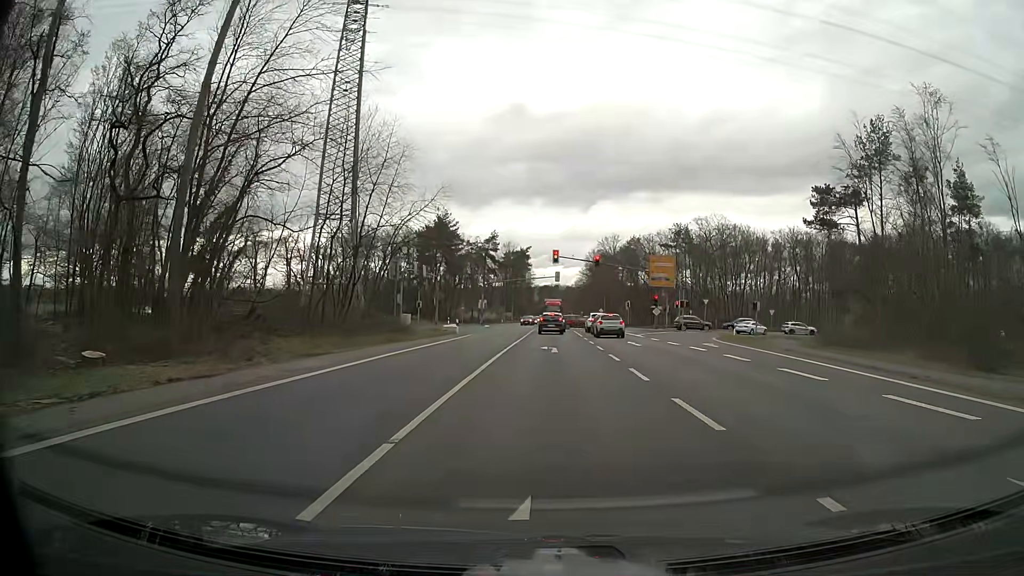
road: primary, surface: asphalt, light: Day
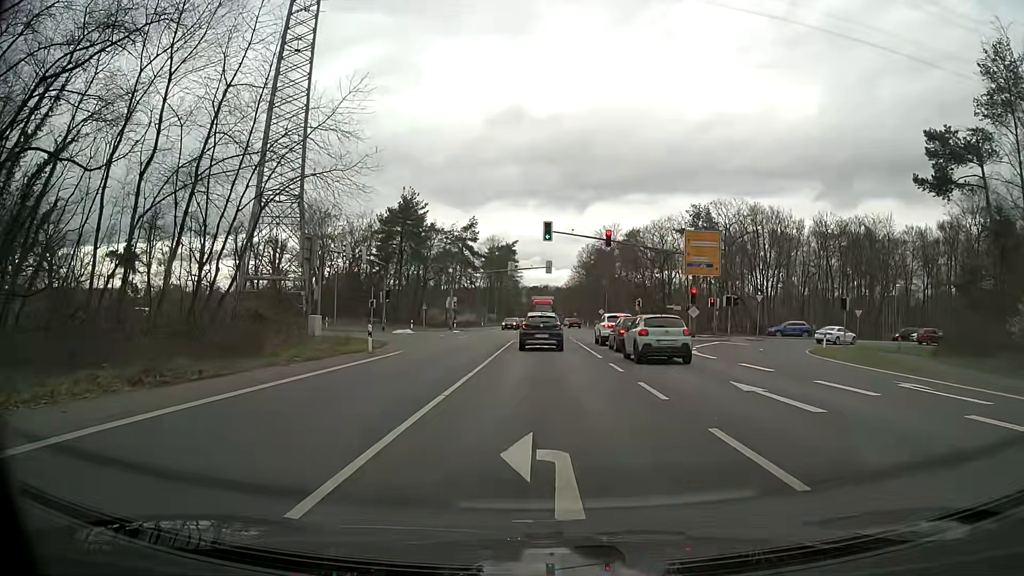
(+0.2, +20.8) m; +1°
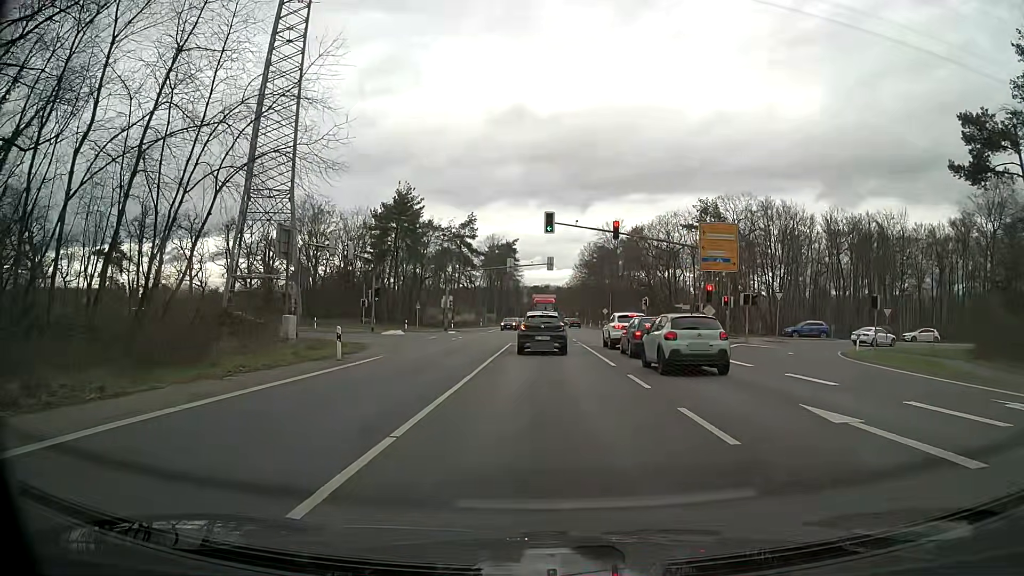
(0.0, +4.1) m; 0°
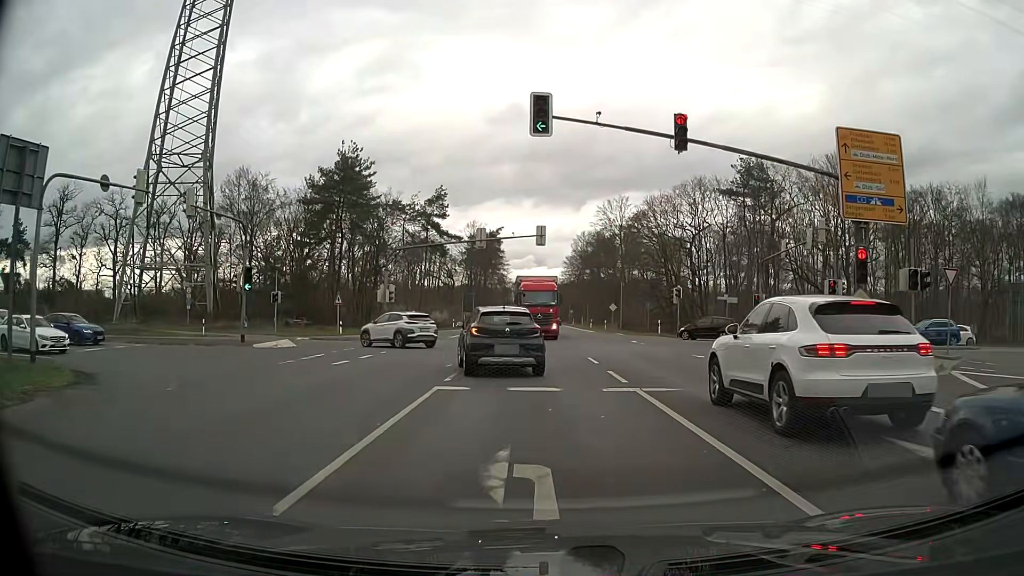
(0.0, +22.2) m; +1°
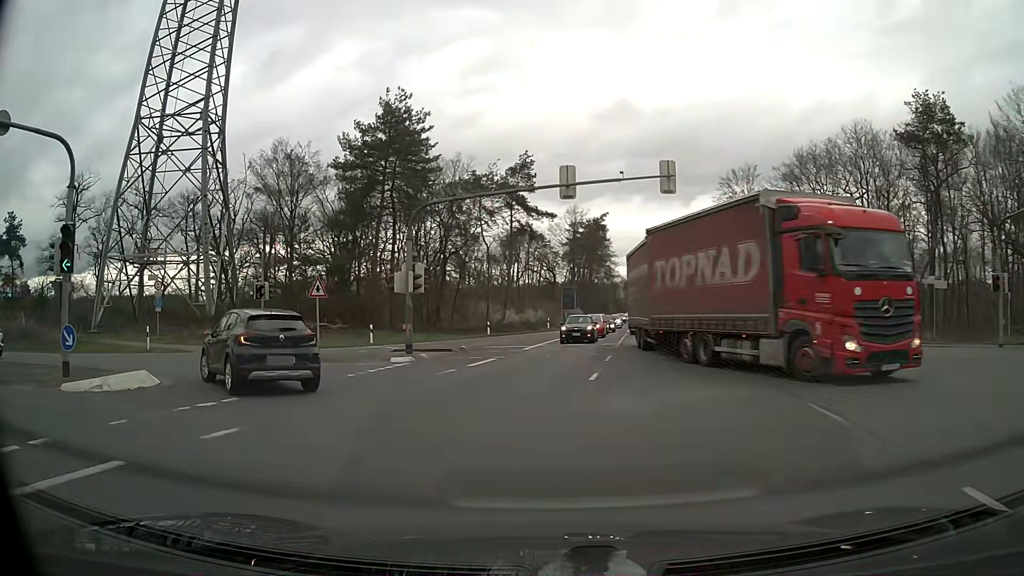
(-0.7, +18.1) m; -10°
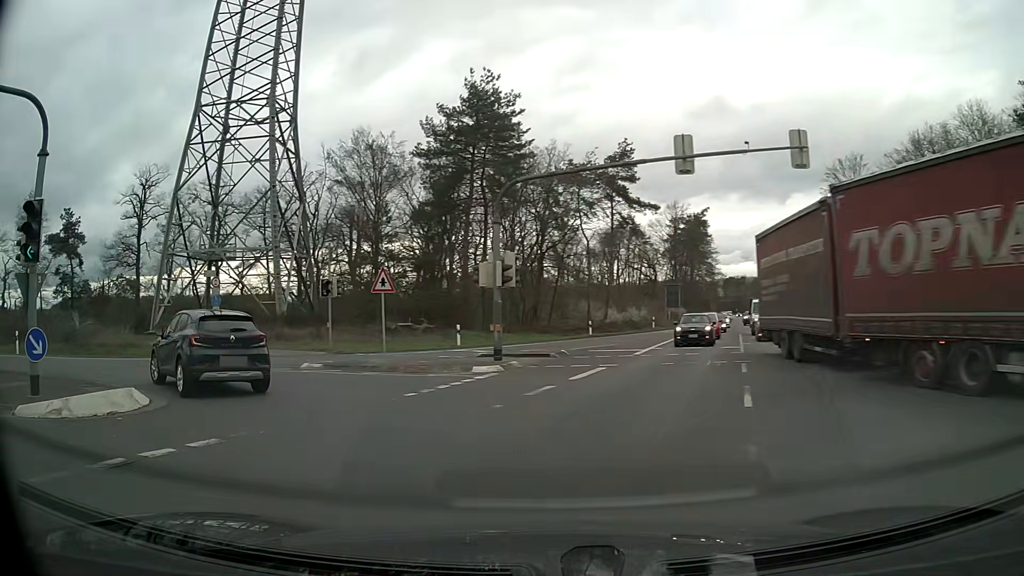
(-0.3, +4.4) m; -9°
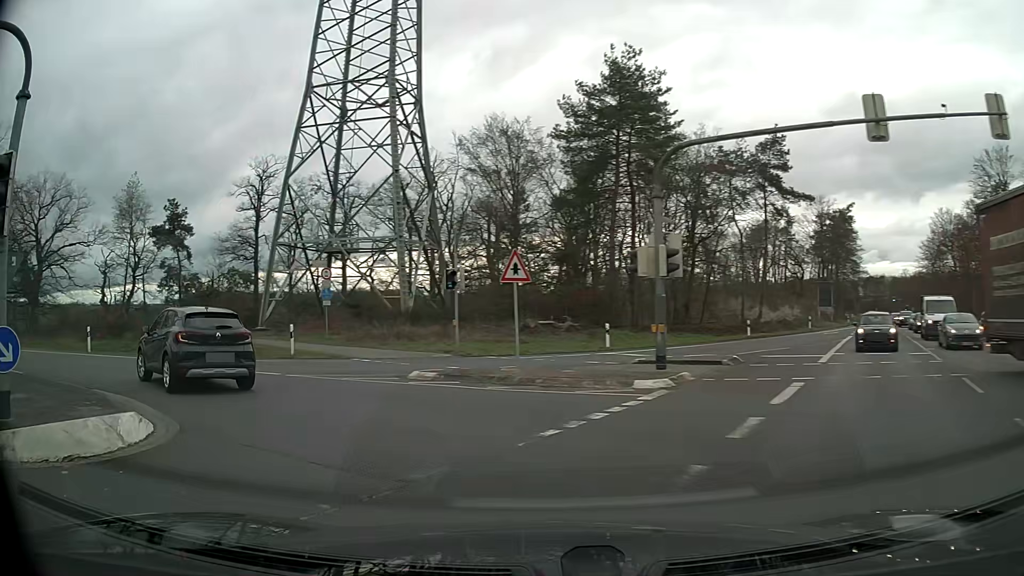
(-0.4, +4.3) m; -11°
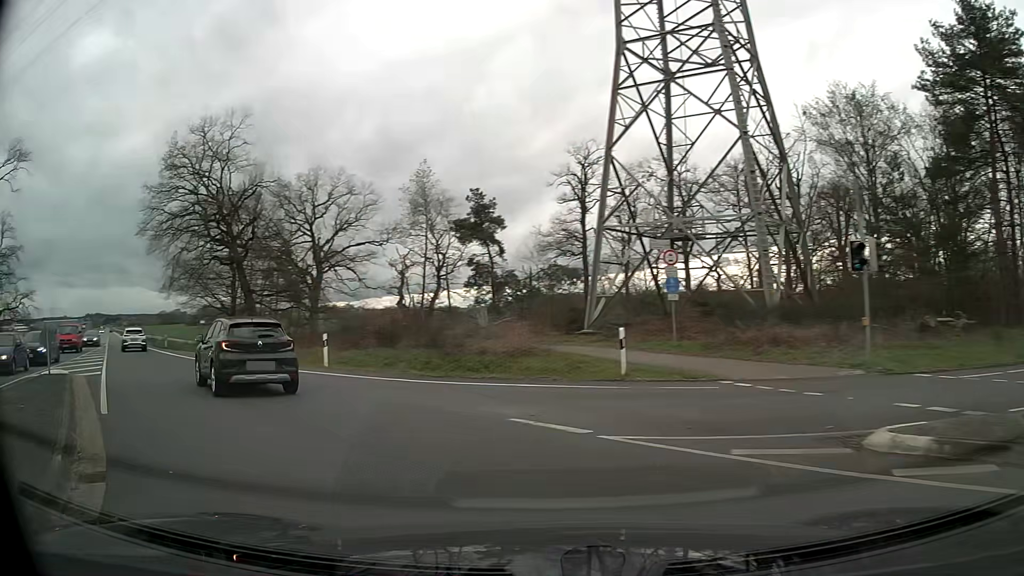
(-2.2, +8.5) m; -30°
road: secondary
